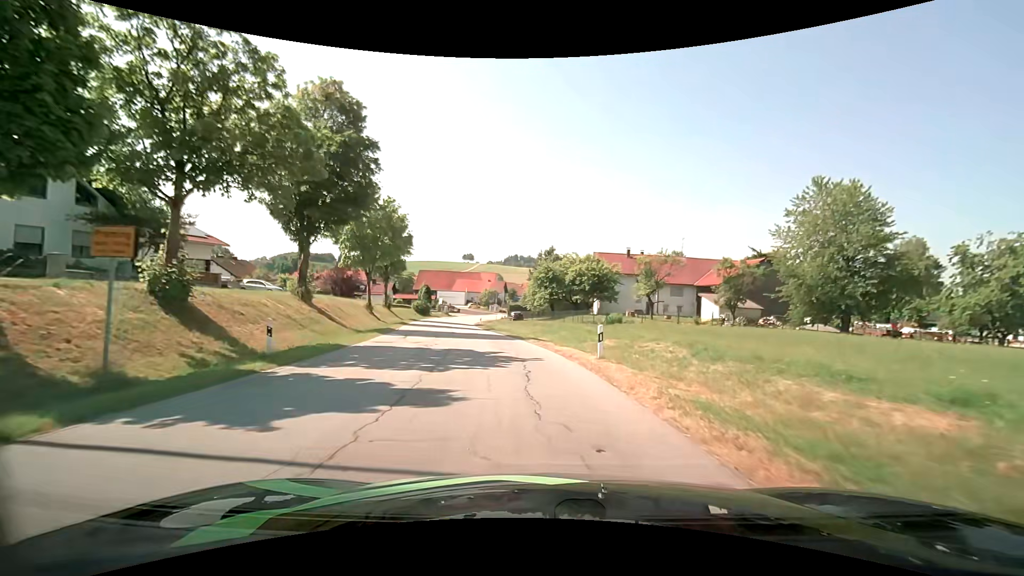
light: Day
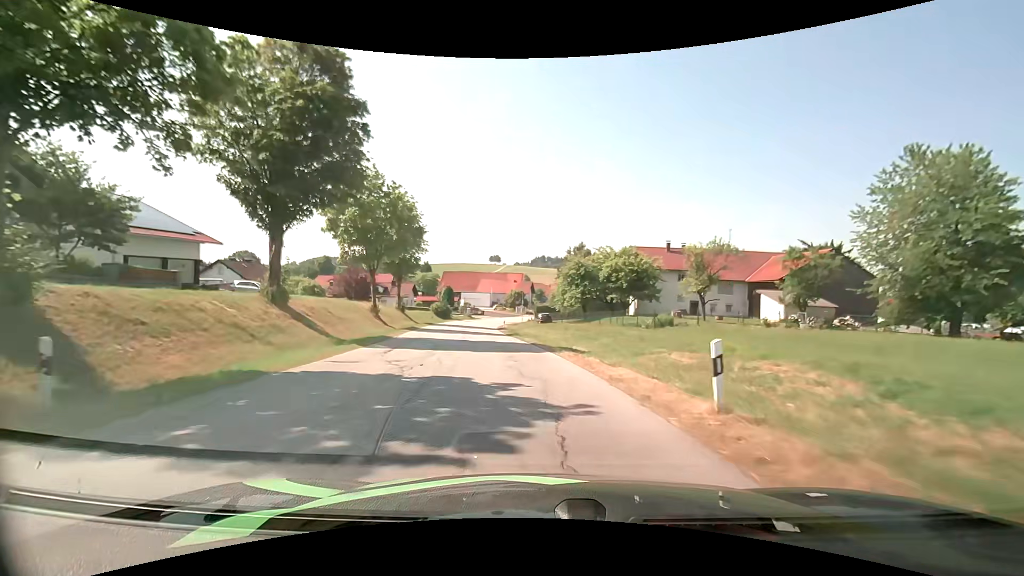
(-0.2, +6.9) m; -3°
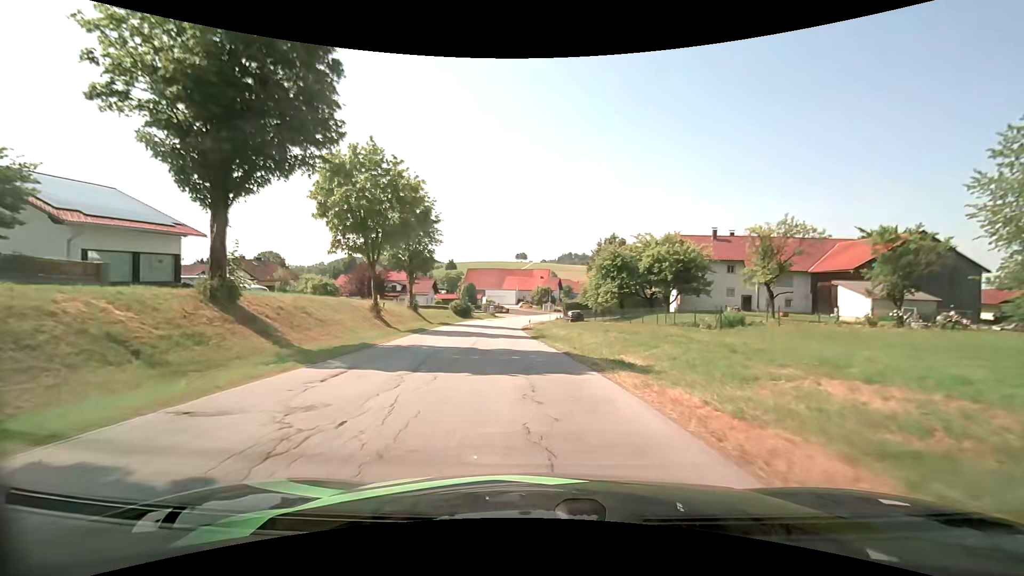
(-0.2, +6.8) m; -3°
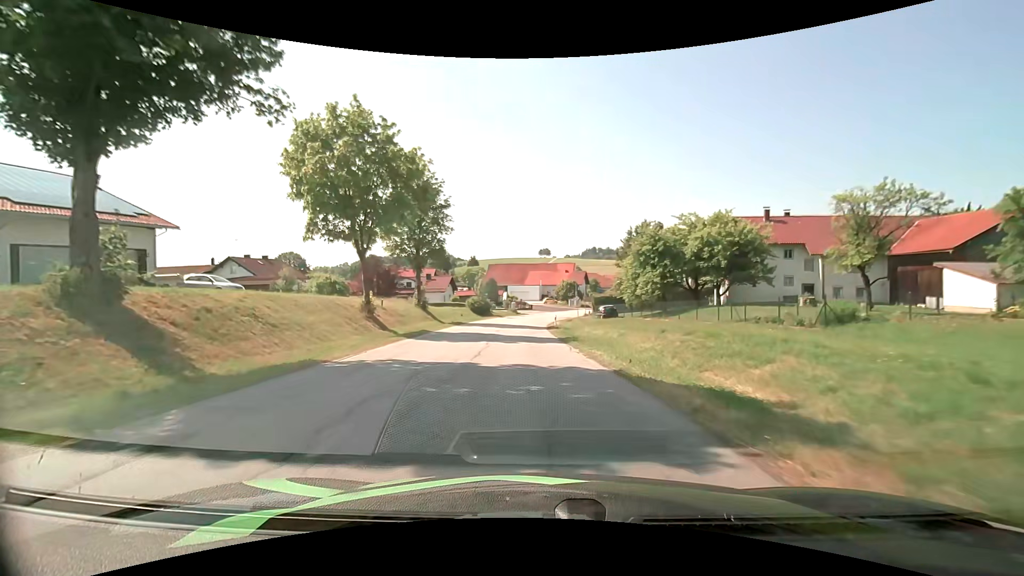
(-0.2, +6.8) m; -3°
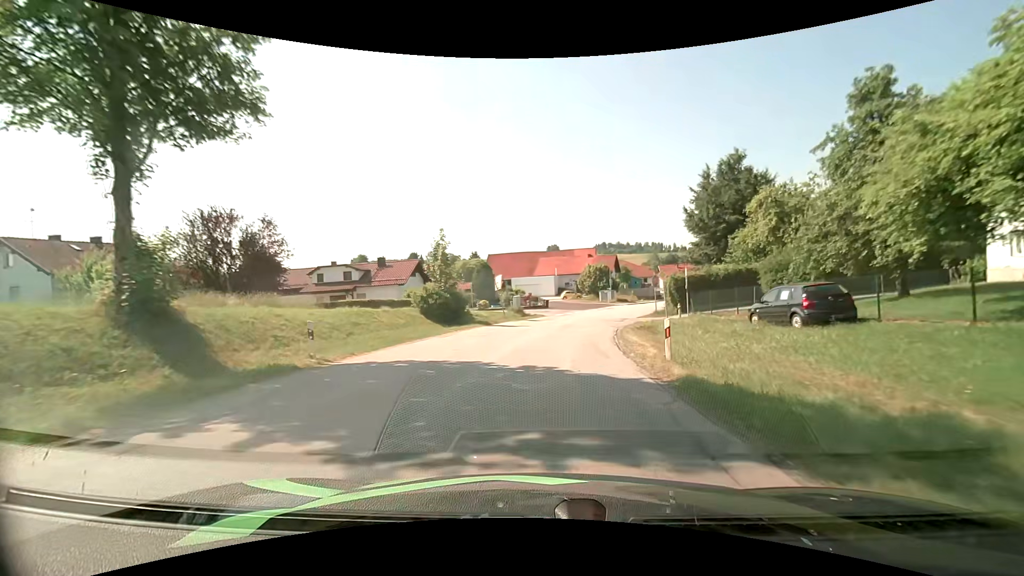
(-1.6, +33.6) m; -1°
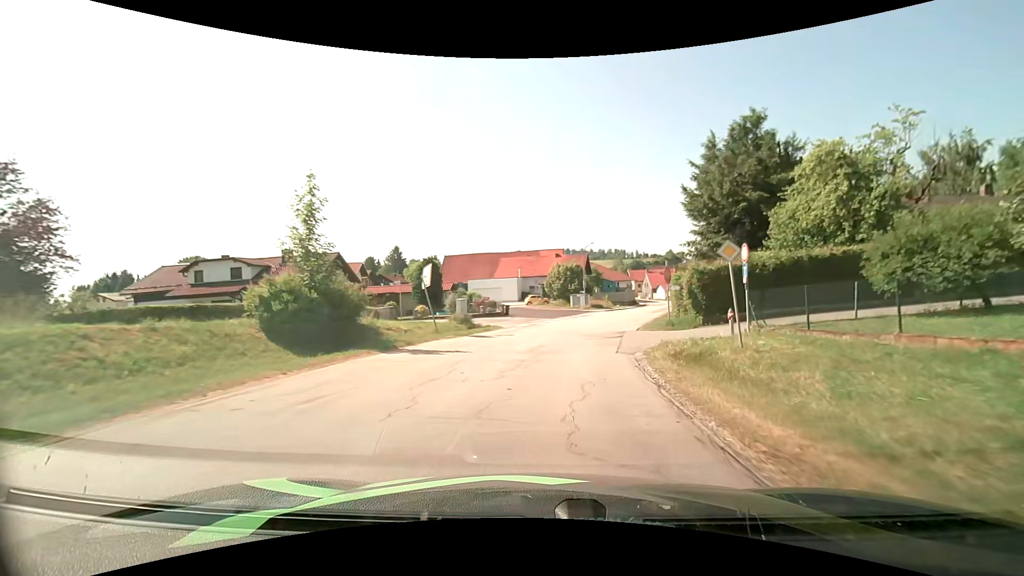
(+0.3, +13.0) m; +4°
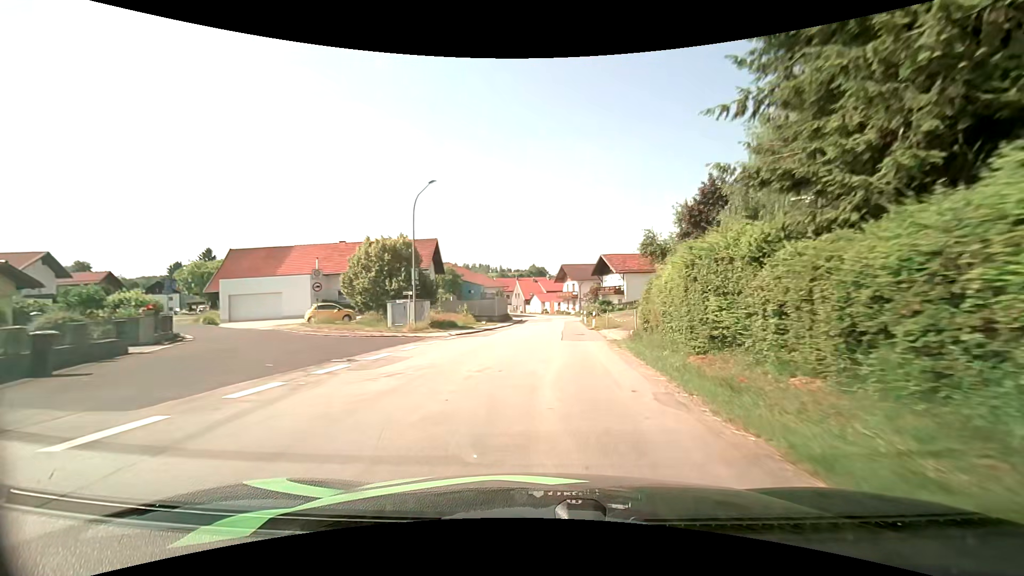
(+4.3, +33.0) m; +15°
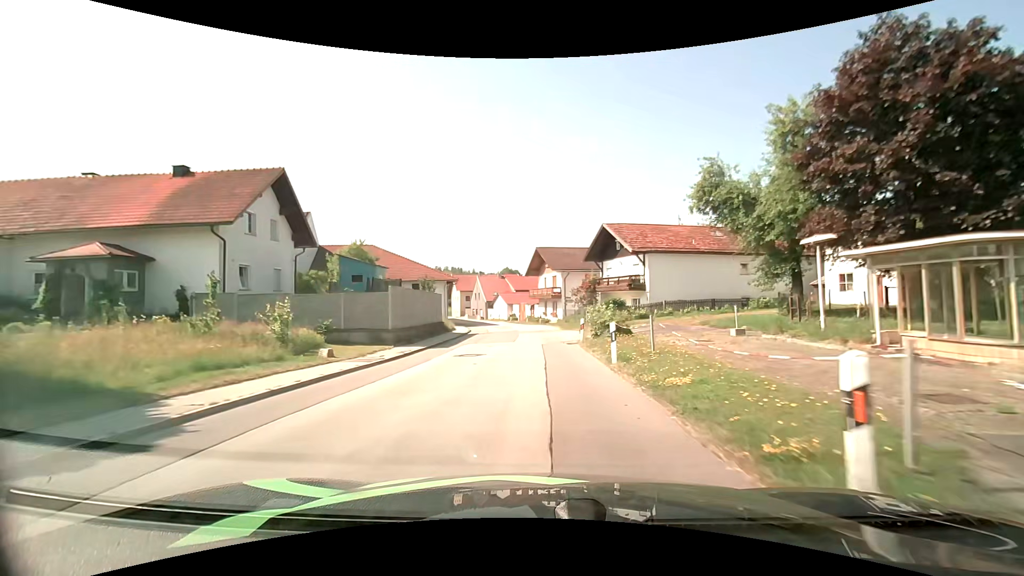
(+1.3, +27.8) m; +3°
(0, +10) (0, +20) (0, +30) (-1, +40) (-2, +50) (-5, +60) (-7, +69) (-10, +79) (-14, +88) (-17, +98) m
